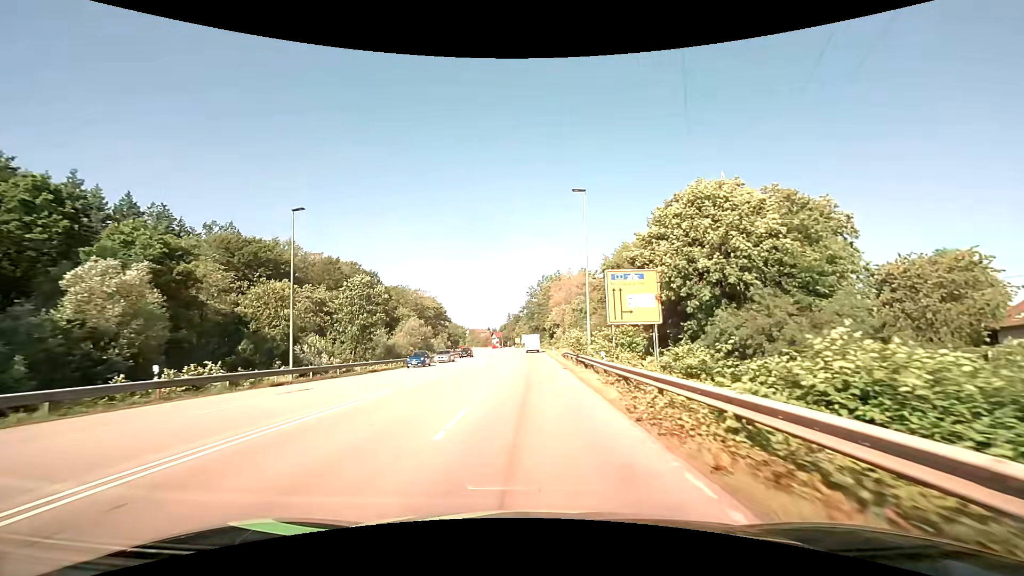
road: secondary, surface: asphalt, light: Day
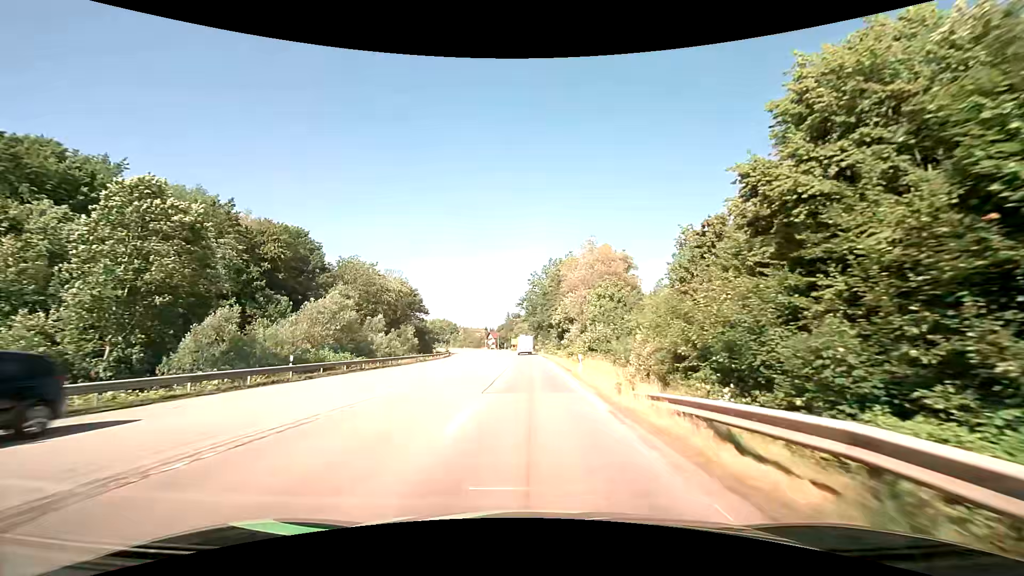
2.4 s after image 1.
(0.0, +35.0) m; 0°
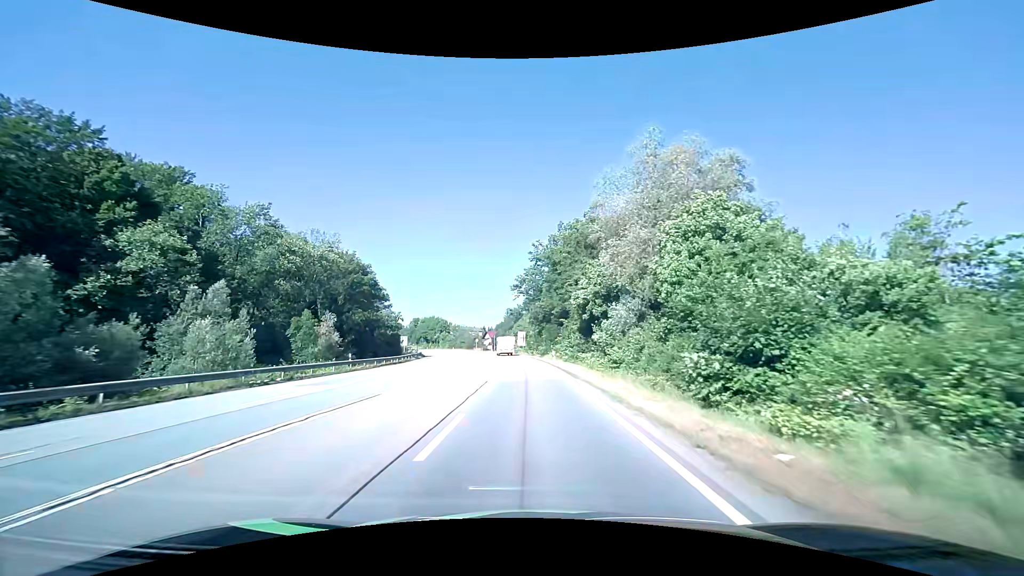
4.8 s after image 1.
(0.0, +35.6) m; 0°
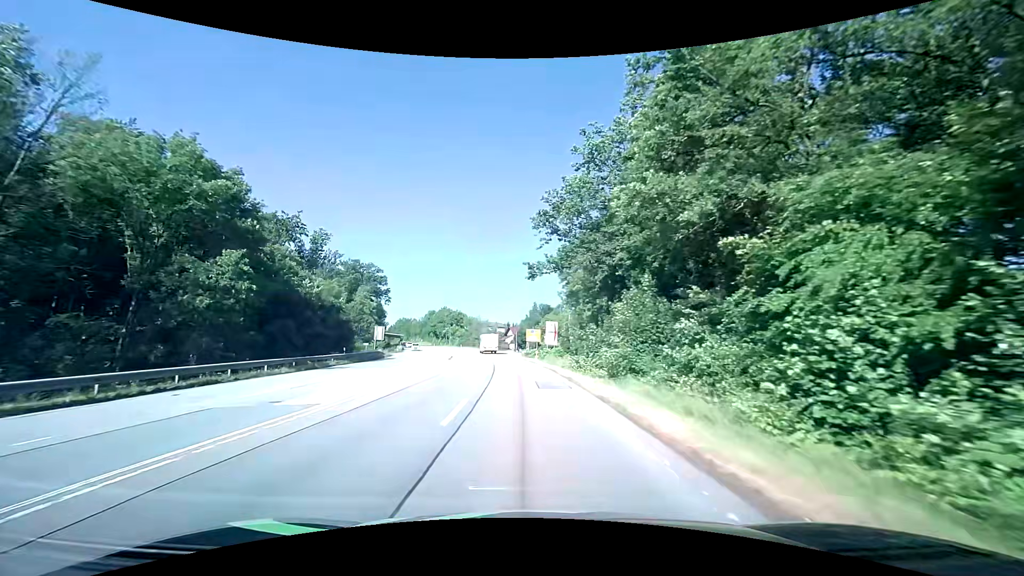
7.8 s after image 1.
(-1.0, +44.4) m; -3°
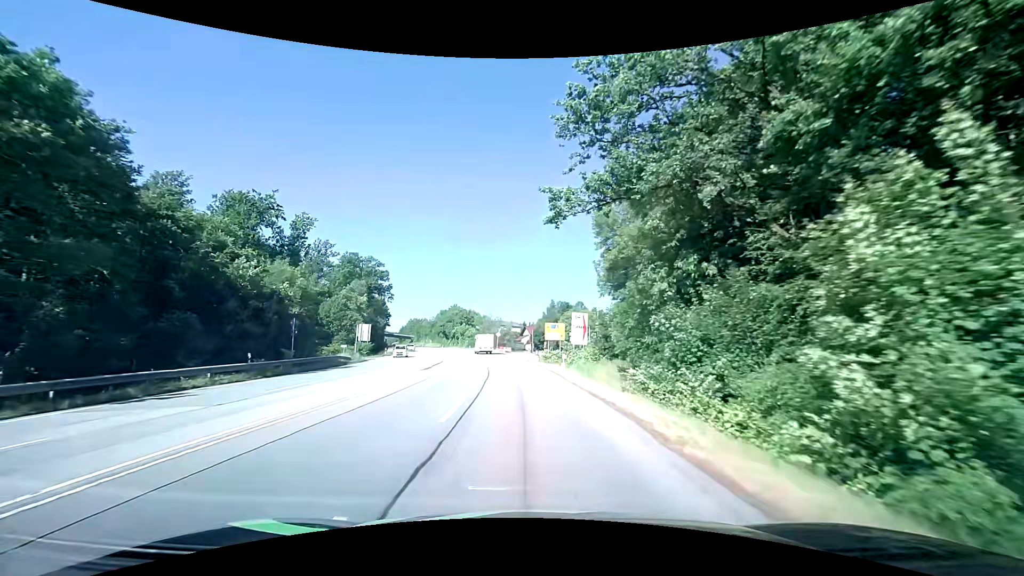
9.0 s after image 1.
(-0.3, +17.7) m; -2°
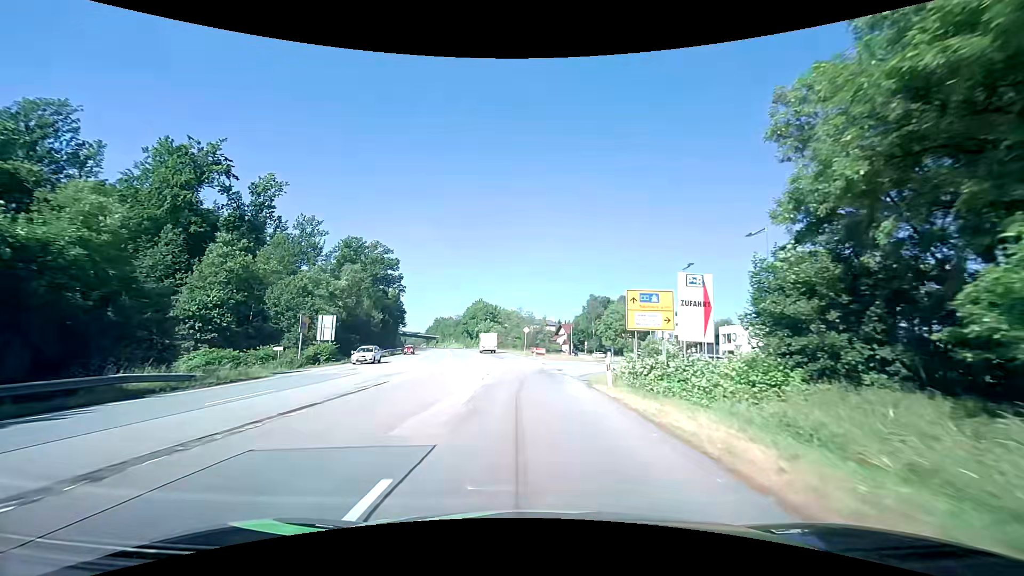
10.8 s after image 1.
(-0.9, +26.5) m; -4°
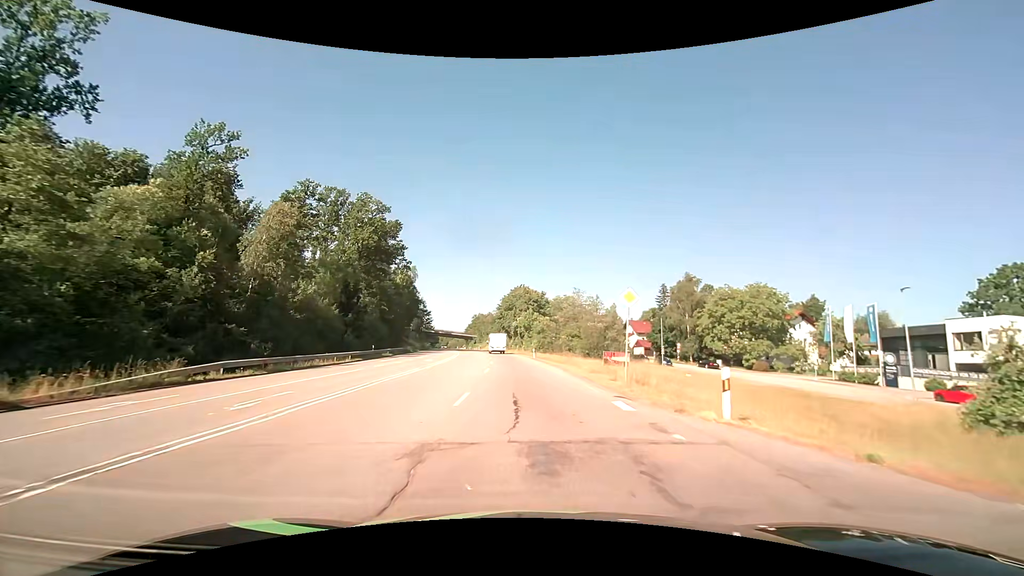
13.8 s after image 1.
(-2.1, +43.9) m; -5°
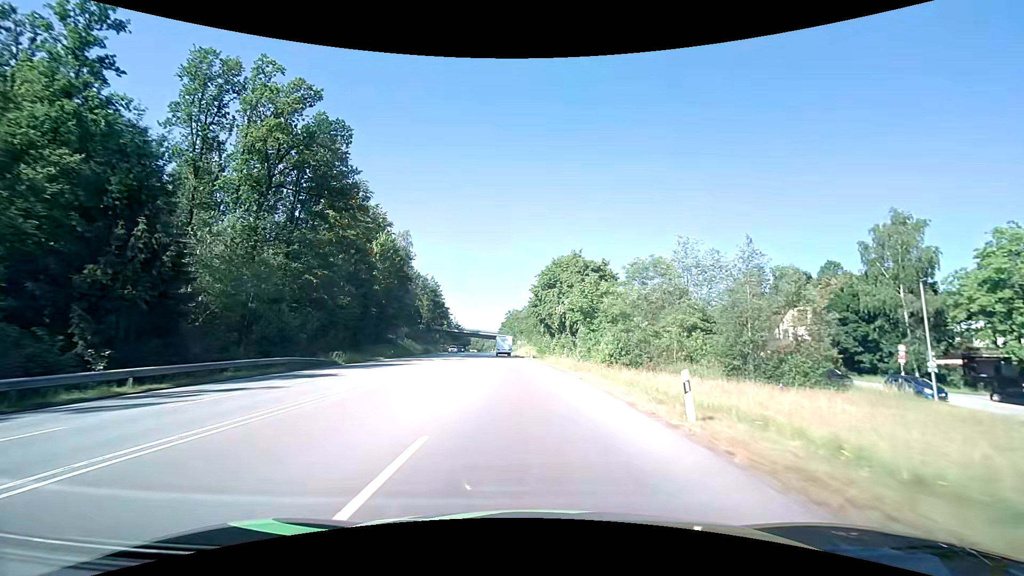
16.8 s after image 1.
(-2.0, +43.9) m; -5°
(0, +10) (0, +20) (-1, +30) (-1, +40) (-2, +50) (-3, +60) (-4, +70) (-5, +80) (-6, +90) (-7, +100) m
